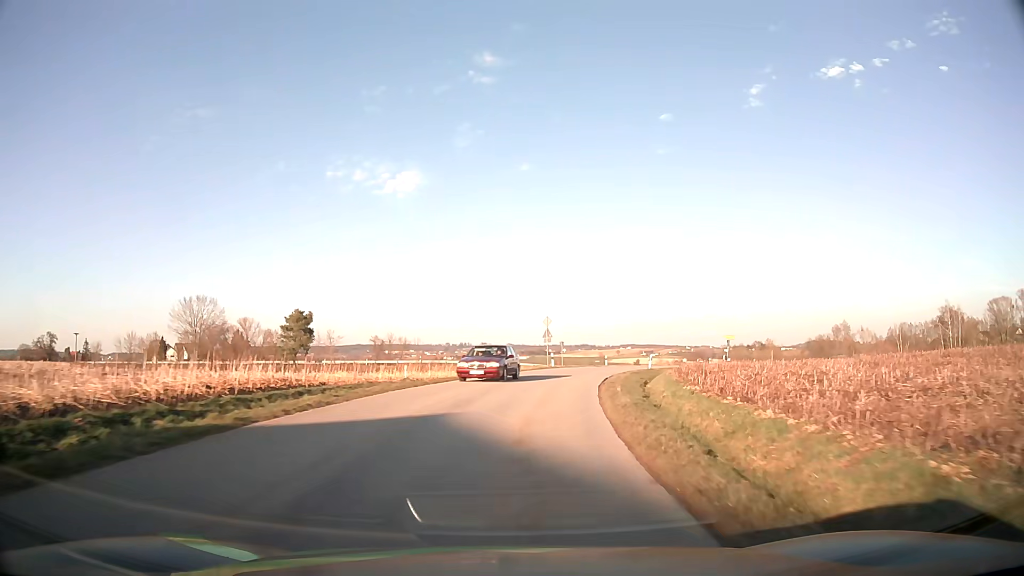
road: tertiary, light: Day
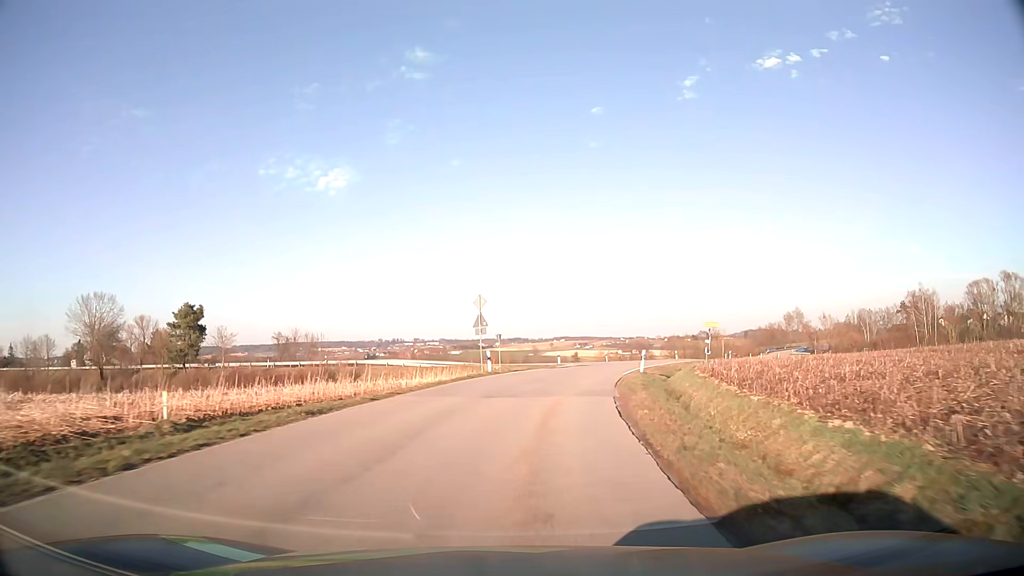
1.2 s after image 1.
(+0.9, +16.9) m; +6°
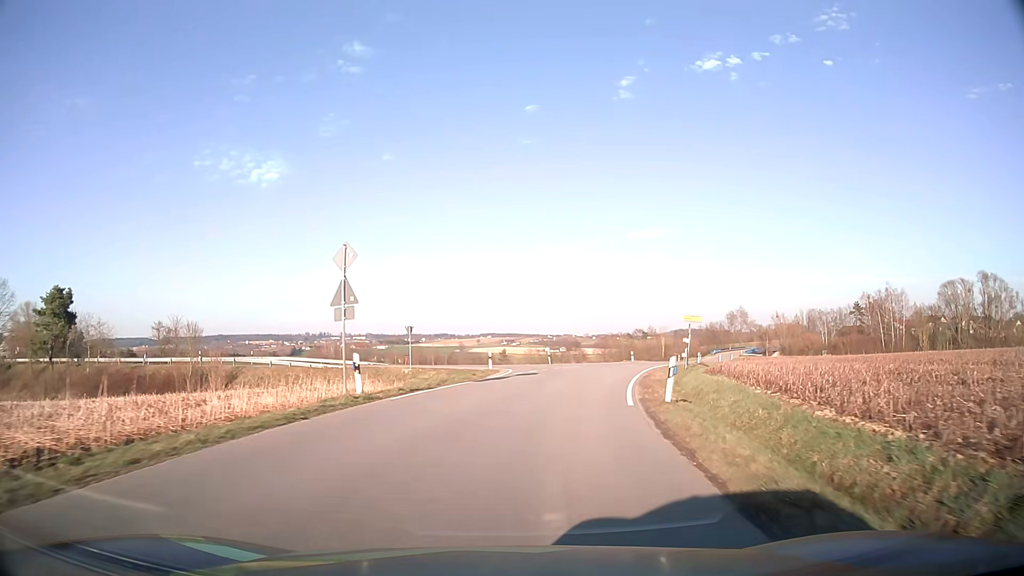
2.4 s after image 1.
(+0.8, +15.6) m; +6°
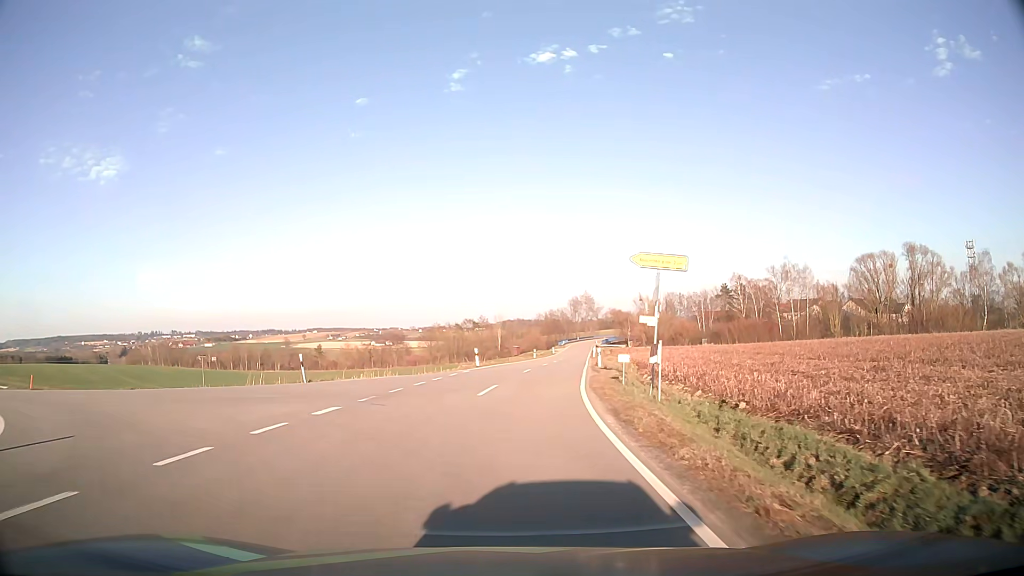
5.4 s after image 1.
(+4.5, +30.6) m; +15°
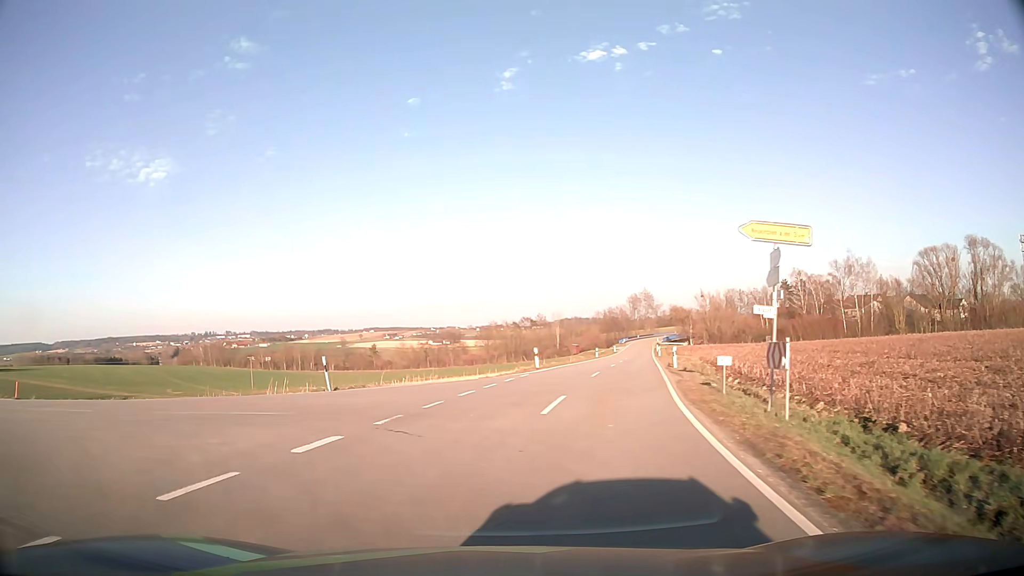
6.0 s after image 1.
(-0.1, +4.4) m; -5°
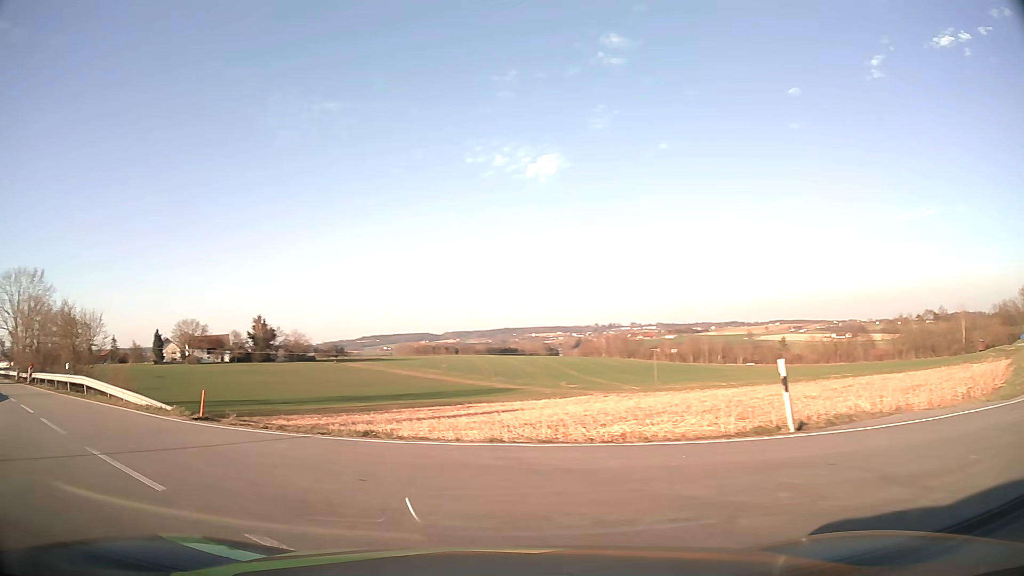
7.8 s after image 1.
(-2.7, +11.0) m; -33°
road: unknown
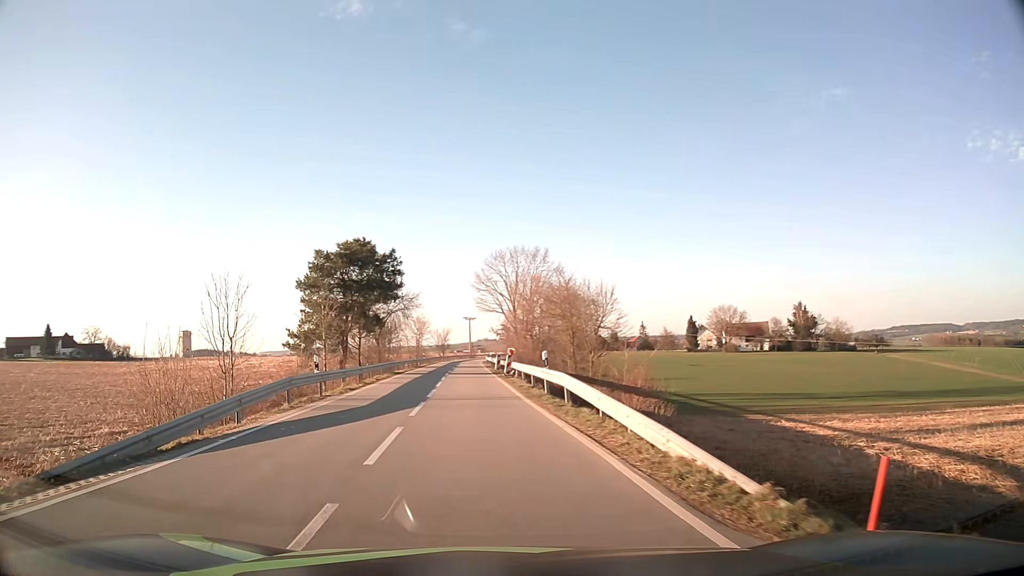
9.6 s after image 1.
(-4.8, +10.4) m; -47°
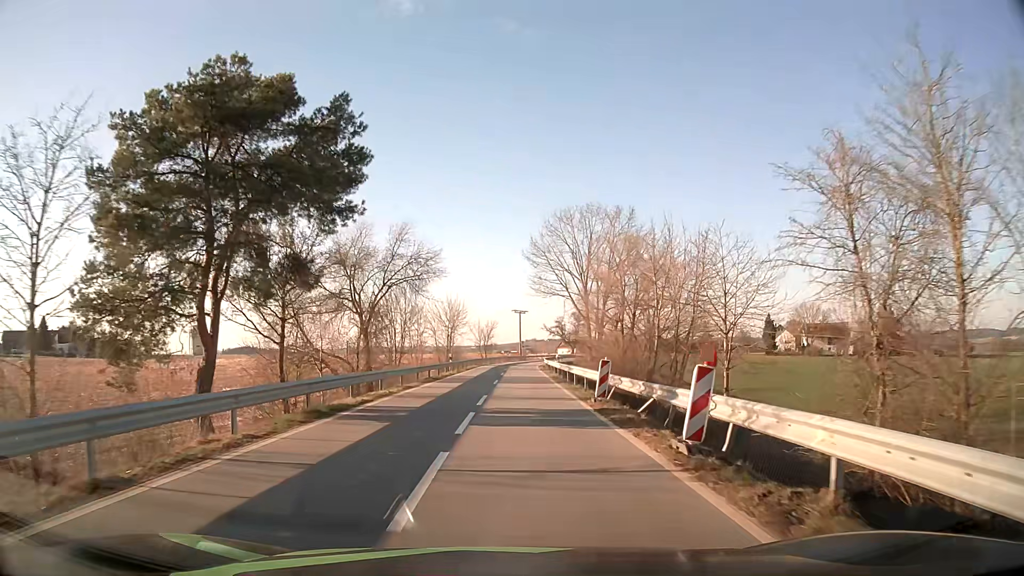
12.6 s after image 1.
(-1.9, +27.7) m; -4°
(0, +10) (0, +20) (0, +30) (+1, +40) (+1, +50) (+1, +60) (+2, +70) (+2, +80) (+4, +90) (+5, +100) m
